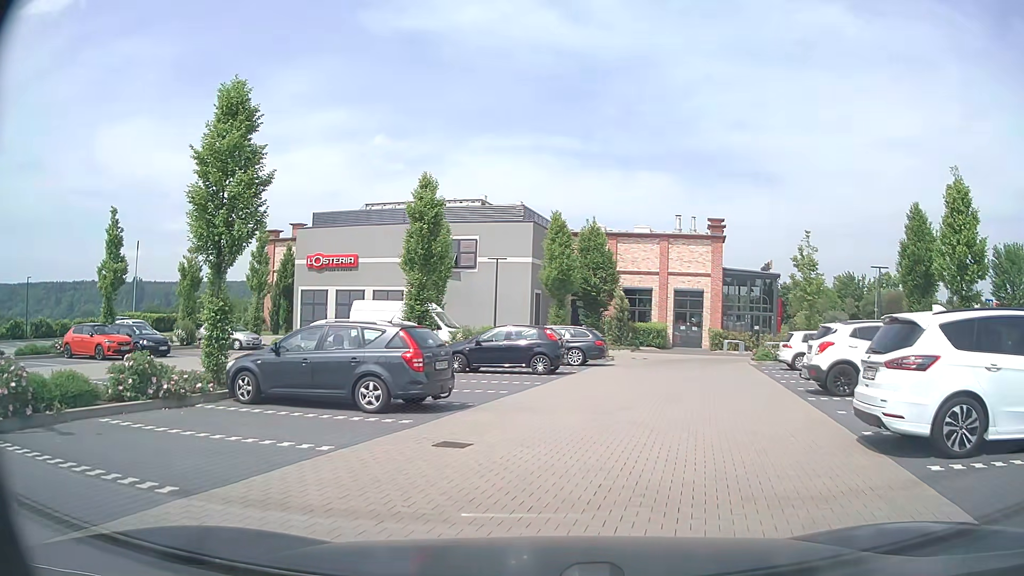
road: service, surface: paving_stones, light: Day
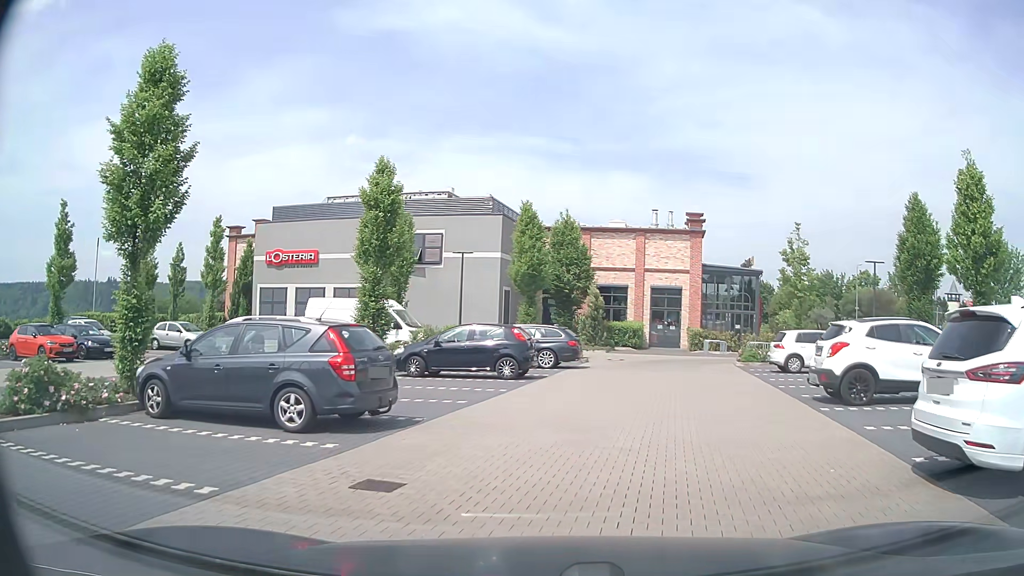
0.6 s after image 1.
(0.0, +2.2) m; +1°
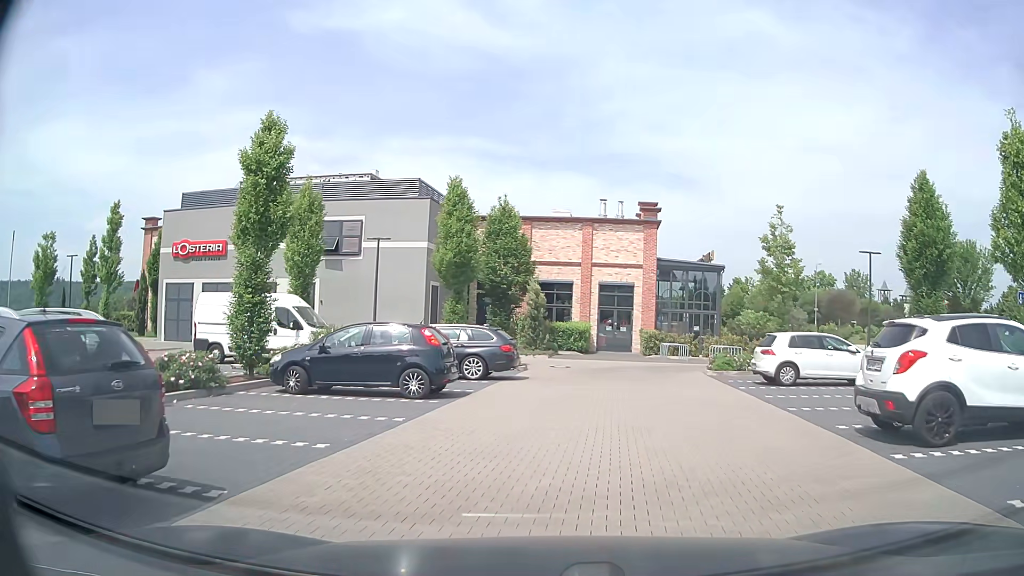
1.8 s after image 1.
(+0.3, +4.8) m; +6°
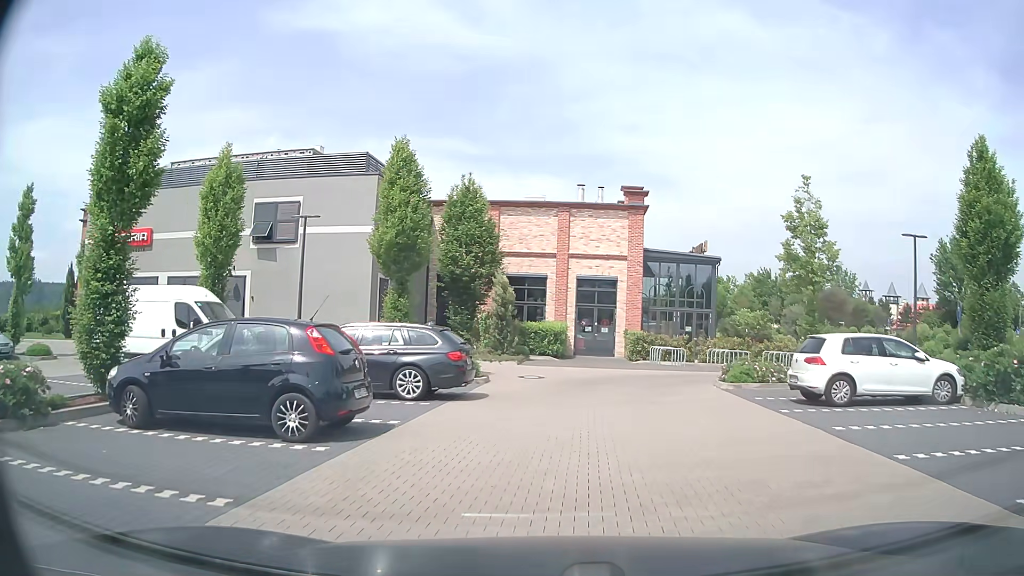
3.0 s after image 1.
(+0.1, +5.1) m; +2°
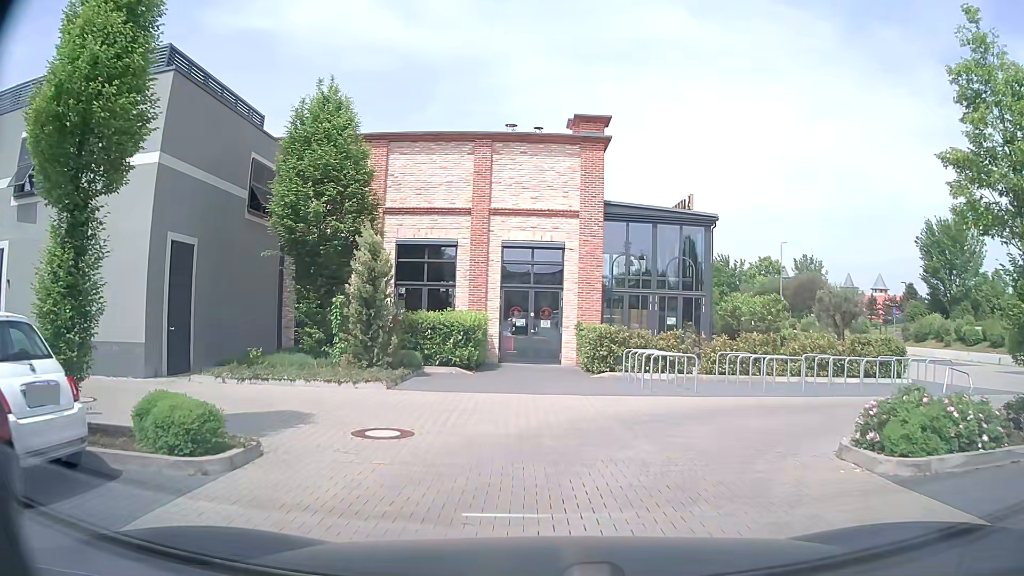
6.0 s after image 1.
(+0.8, +11.4) m; +6°
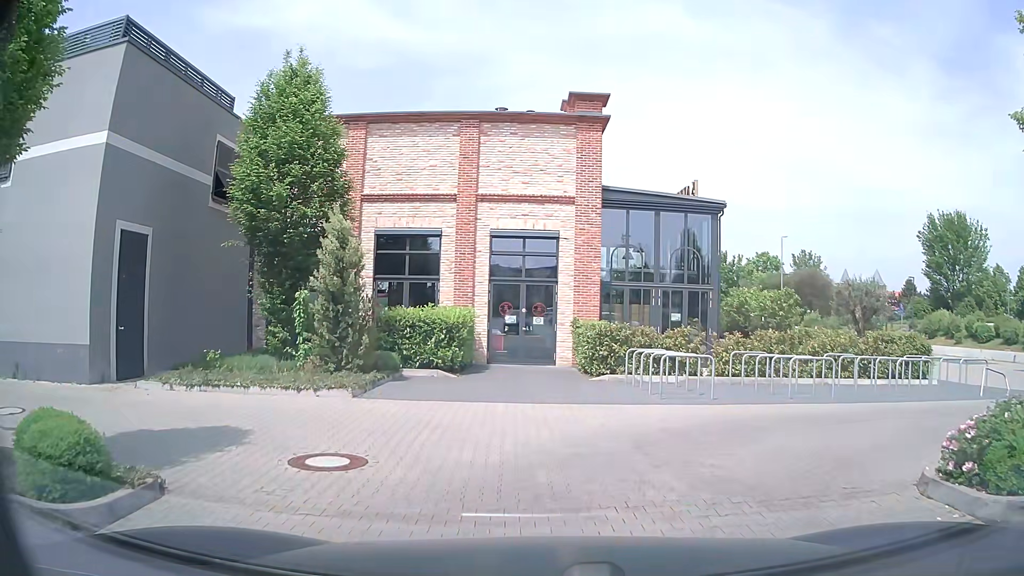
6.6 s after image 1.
(0.0, +1.9) m; +1°
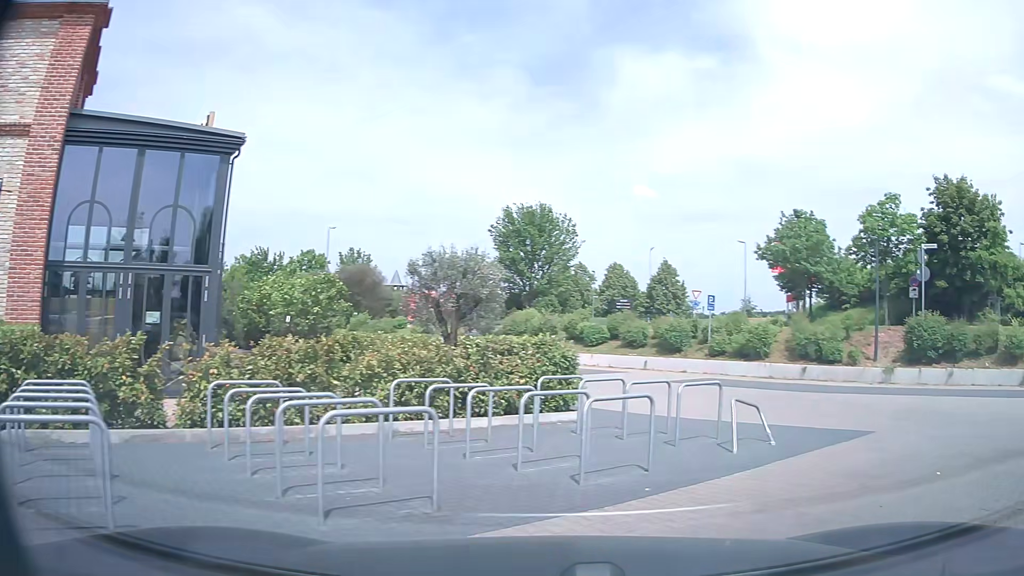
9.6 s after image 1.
(+1.8, +7.9) m; +39°
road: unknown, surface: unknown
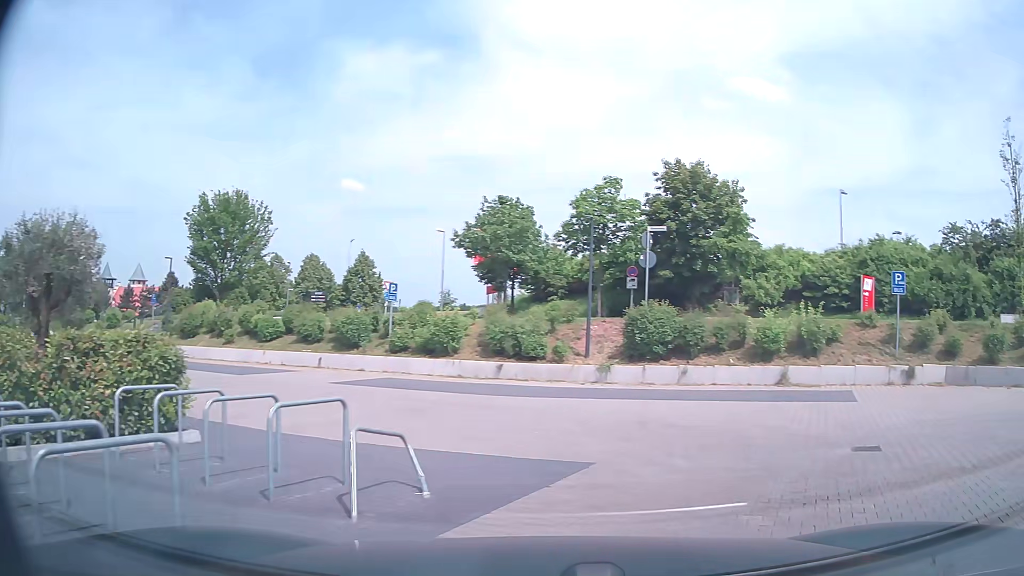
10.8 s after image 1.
(+0.7, +3.2) m; +25°
(+1, +10) (-5, +17) (-14, +21) (-24, +24) (-34, +27) (-43, +28) (-53, +29) (-63, +29) (-73, +29) (-83, +29) m
